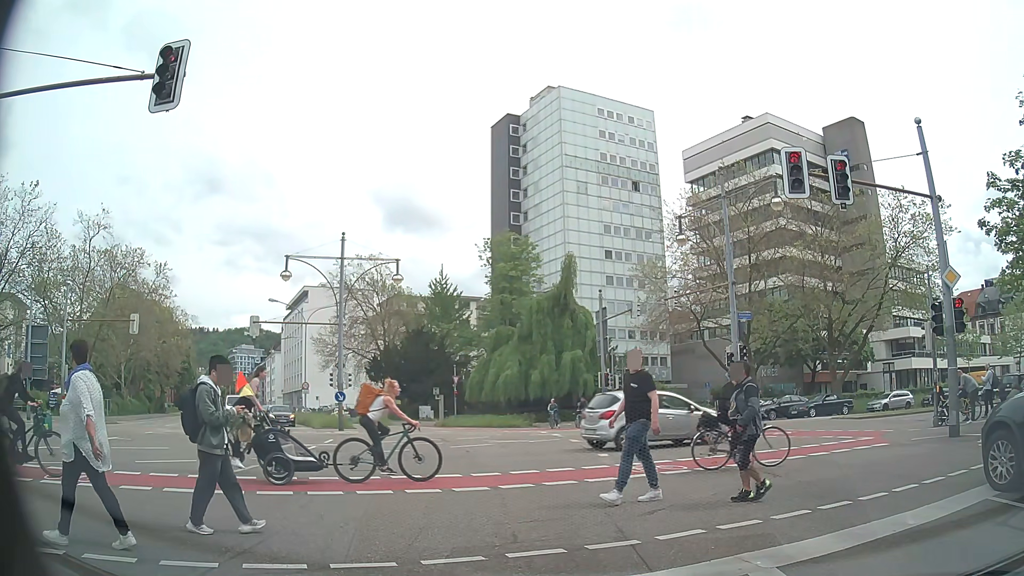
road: secondary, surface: asphalt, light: Day
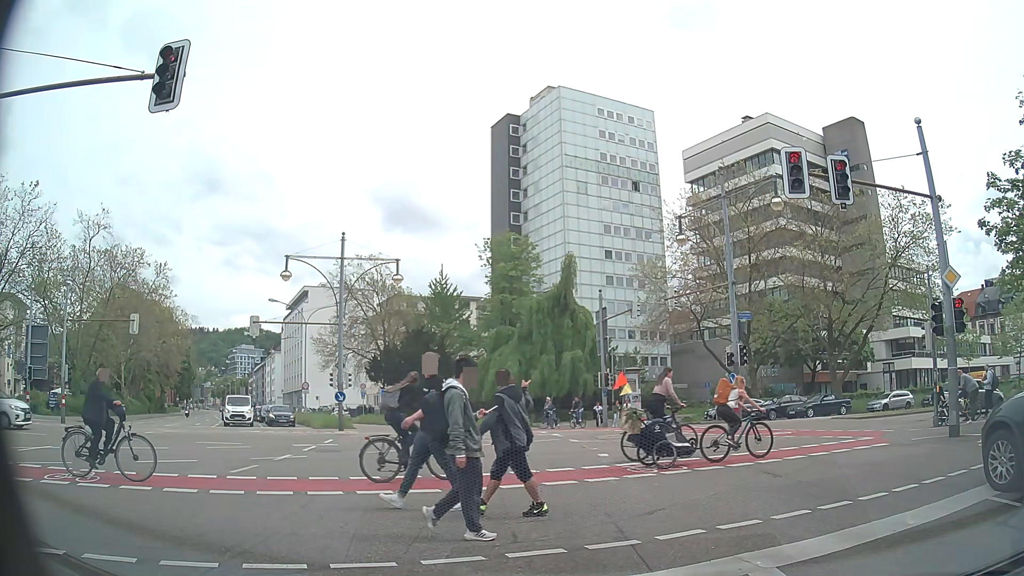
(0.0, 0.0) m; 0°
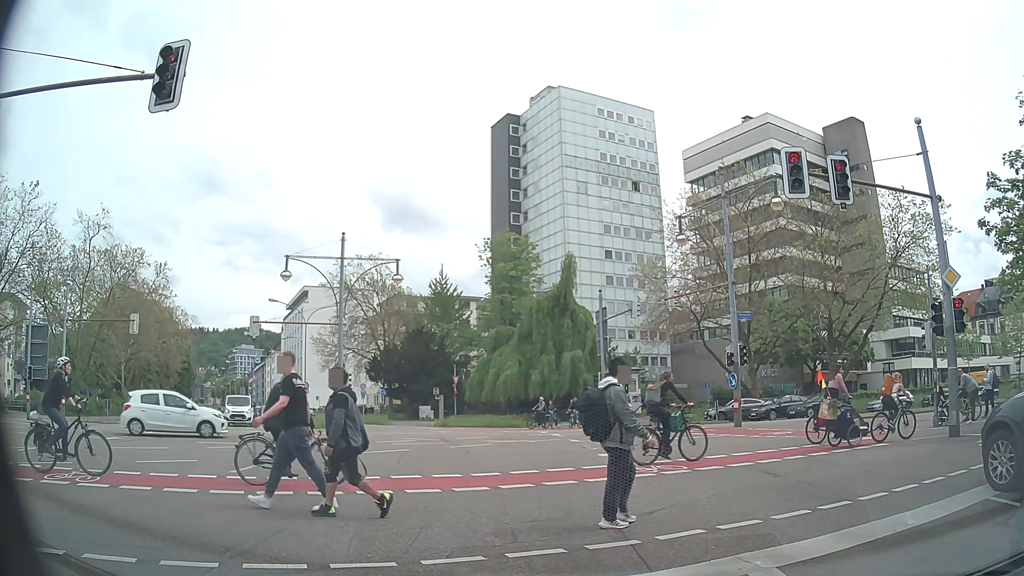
(0.0, 0.0) m; 0°
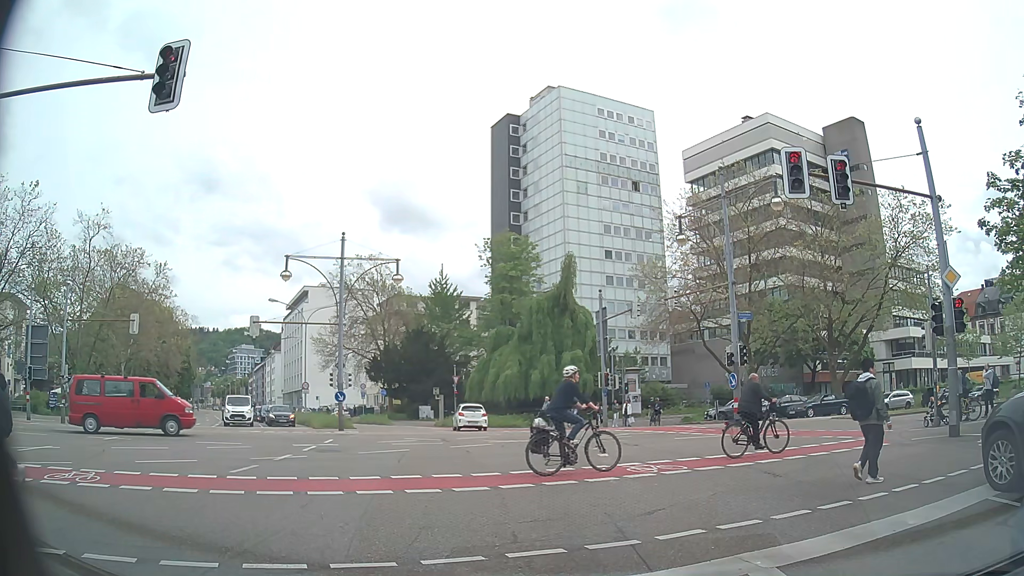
(0.0, 0.0) m; 0°
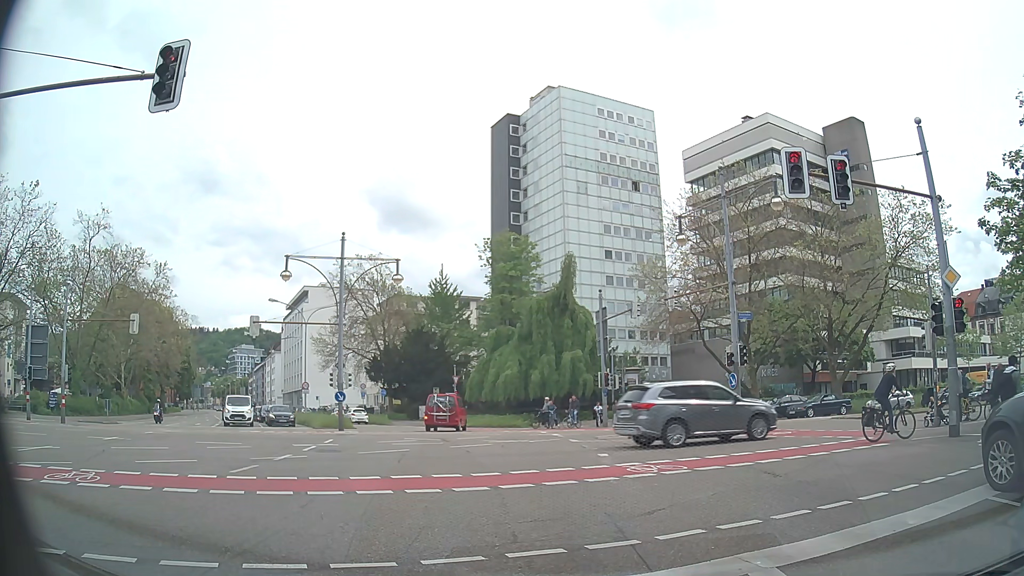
(0.0, 0.0) m; 0°
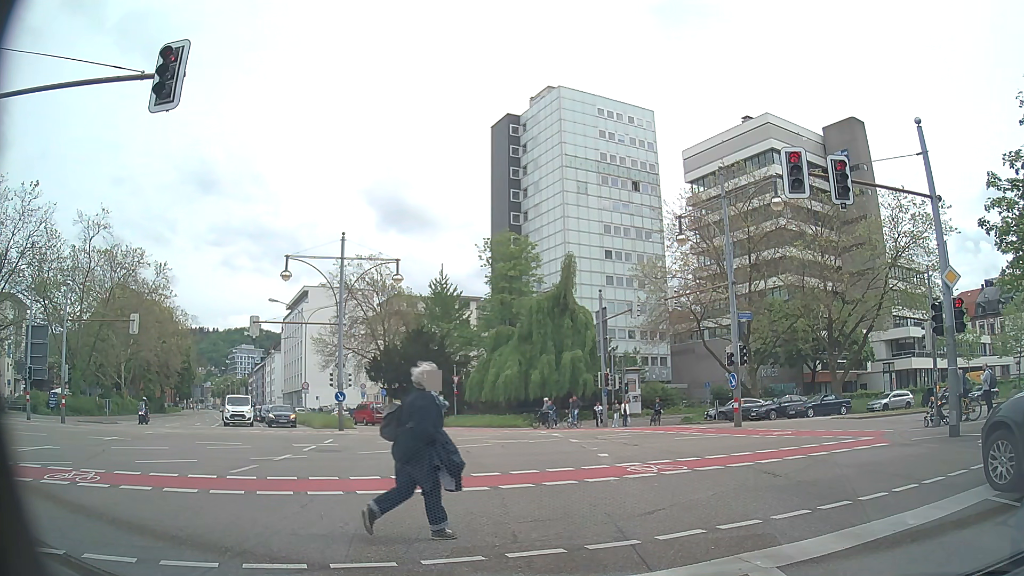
(0.0, 0.0) m; 0°
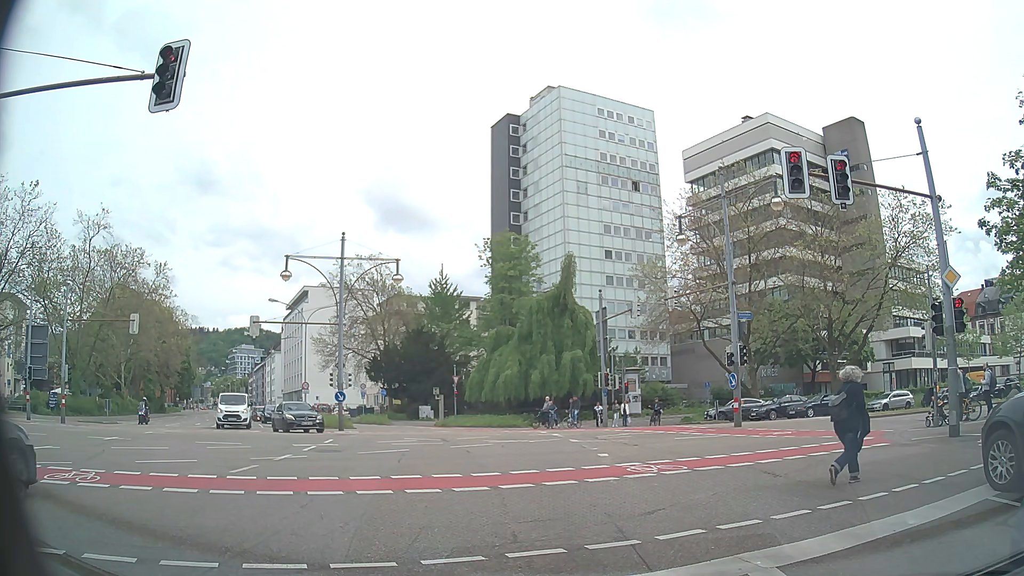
(0.0, 0.0) m; 0°
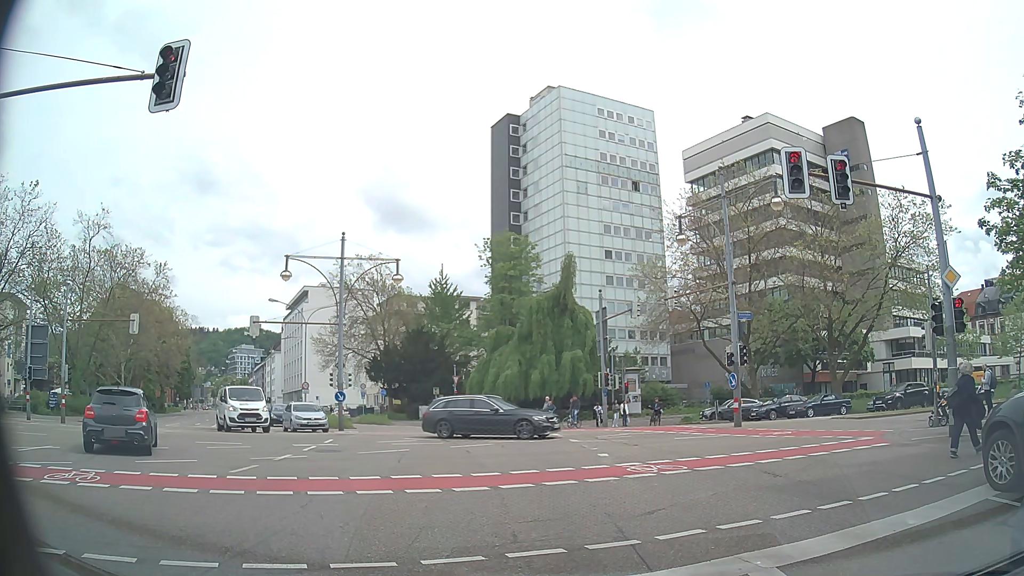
(0.0, 0.0) m; 0°
(0, +10) (0, +20) (-2, +30) (-5, +39) (-9, +48) (-14, +57) (-19, +66) (-24, +74) (-29, +83) (-34, +92) m
